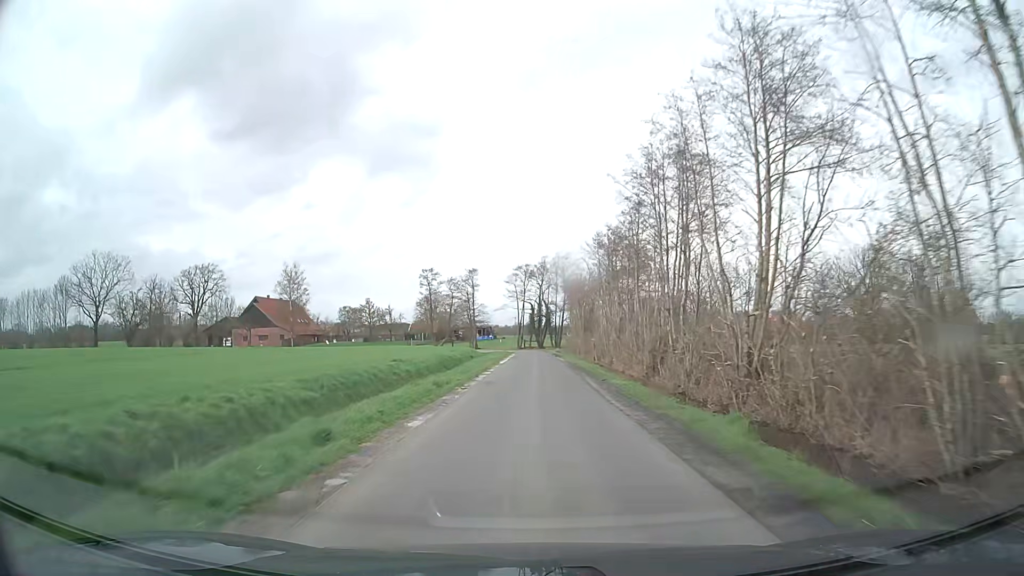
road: unclassified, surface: asphalt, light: Day
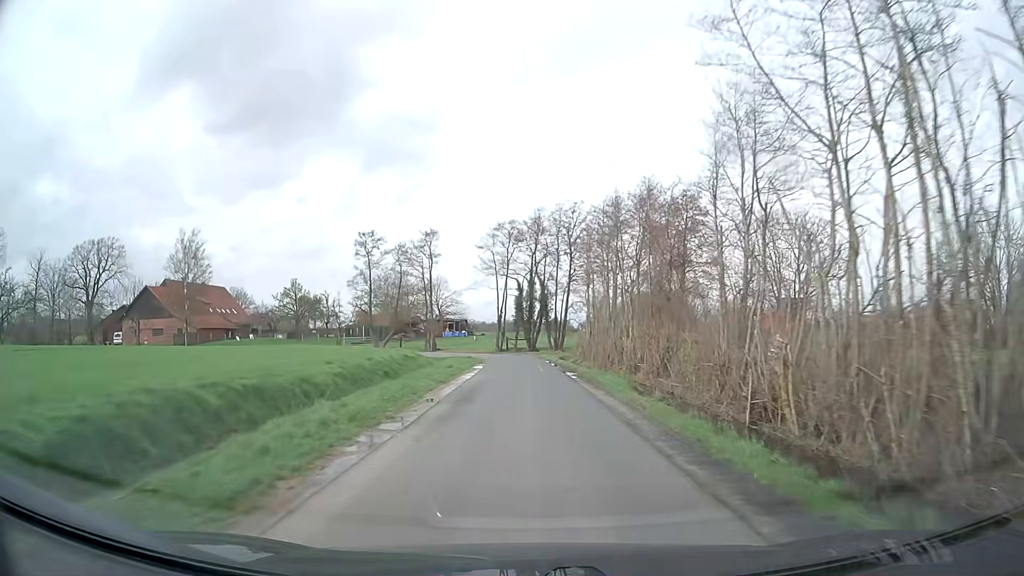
(+0.2, +34.5) m; +1°
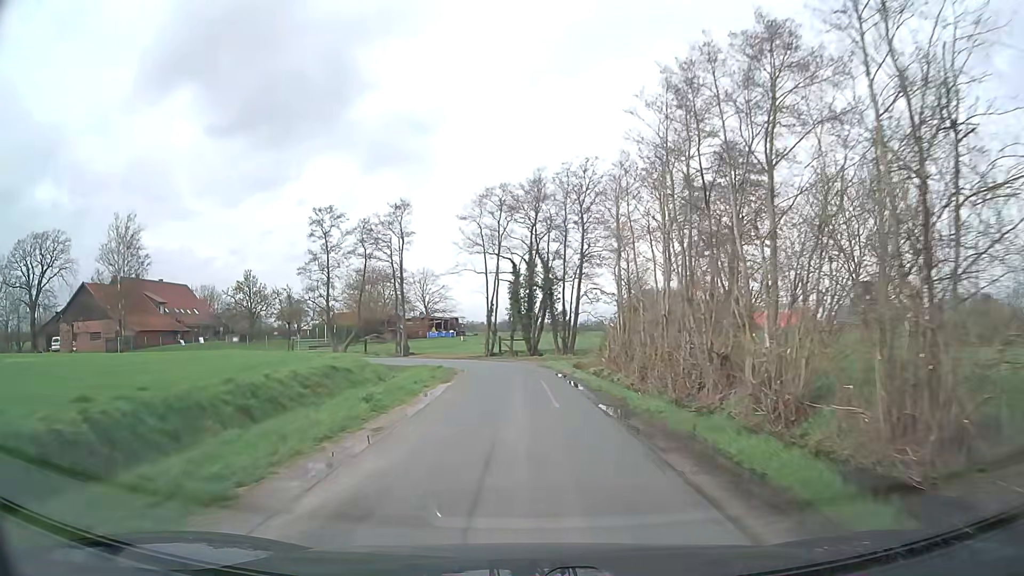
(0.0, +15.2) m; 0°
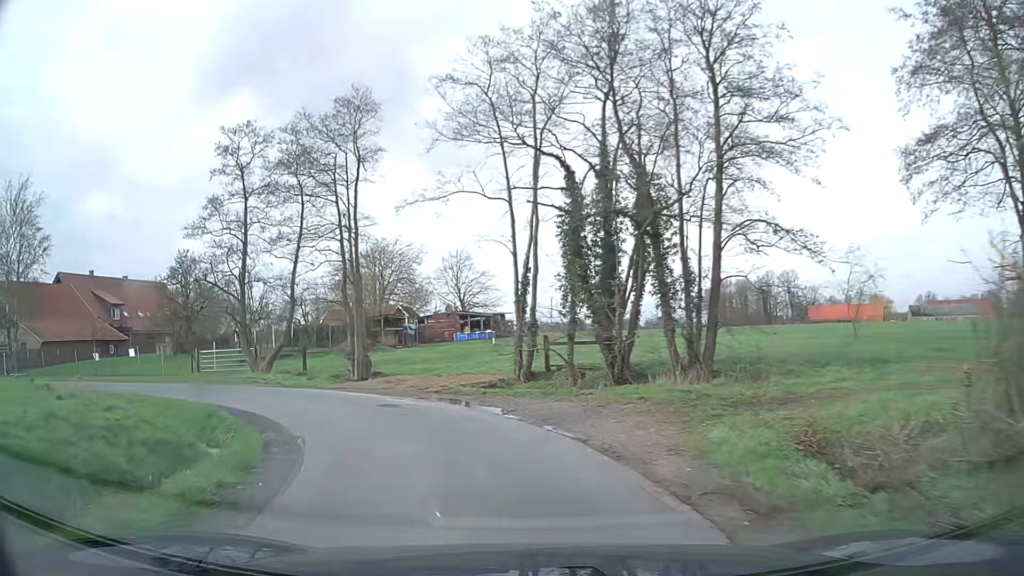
(-0.2, +25.9) m; -4°
